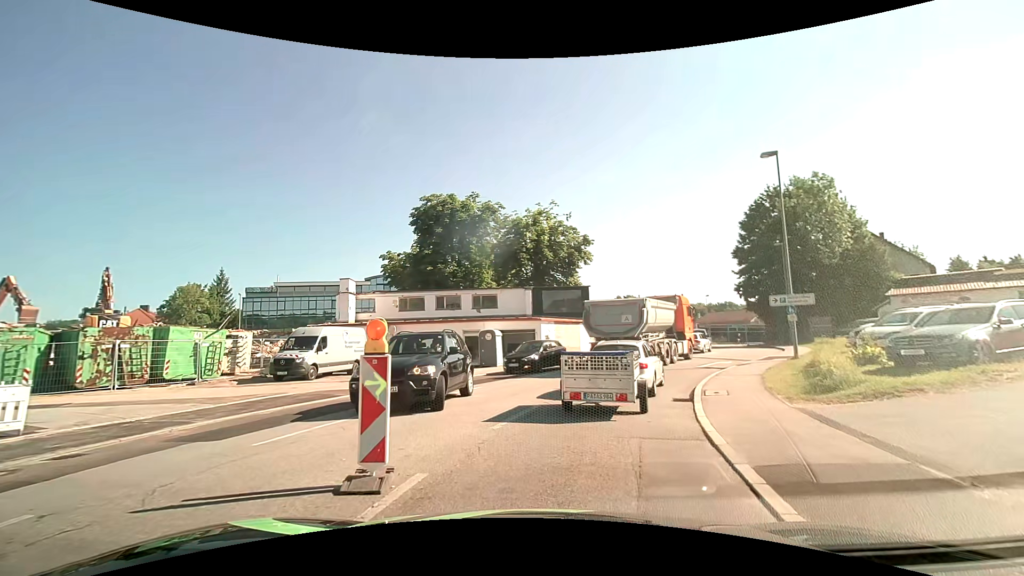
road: tertiary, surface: asphalt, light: Day
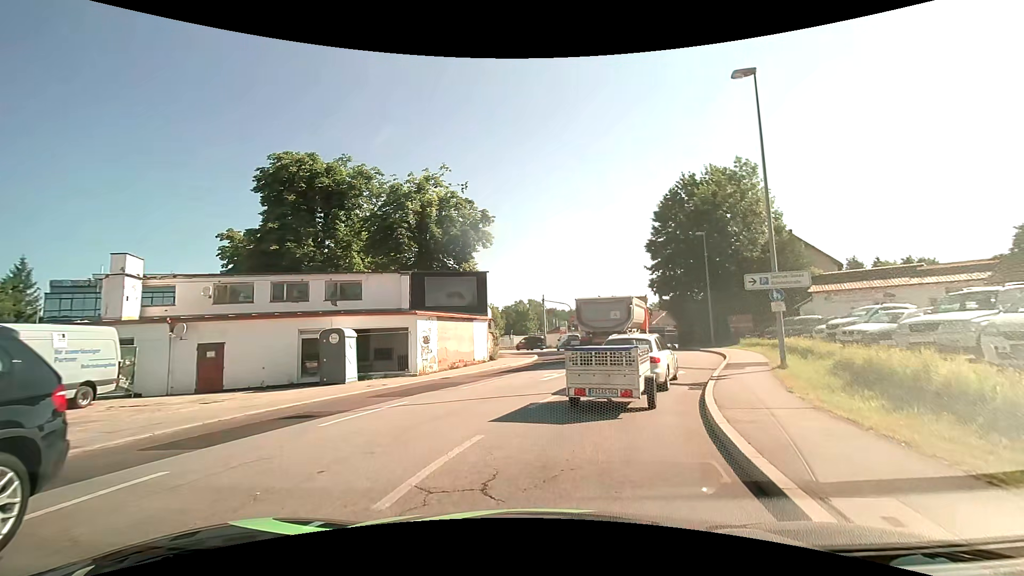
(+1.1, +9.6) m; +11°
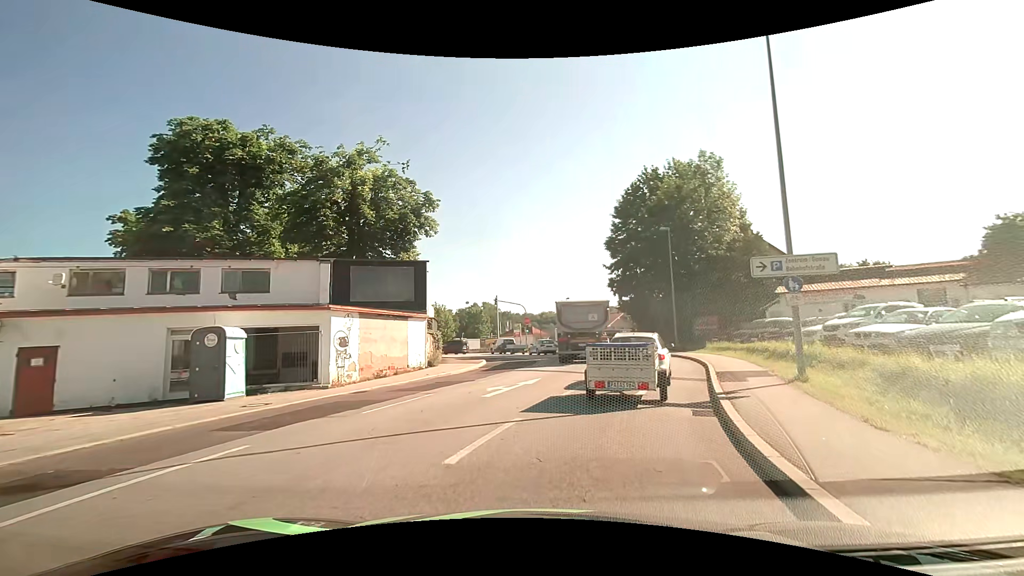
(+0.2, +4.5) m; +6°
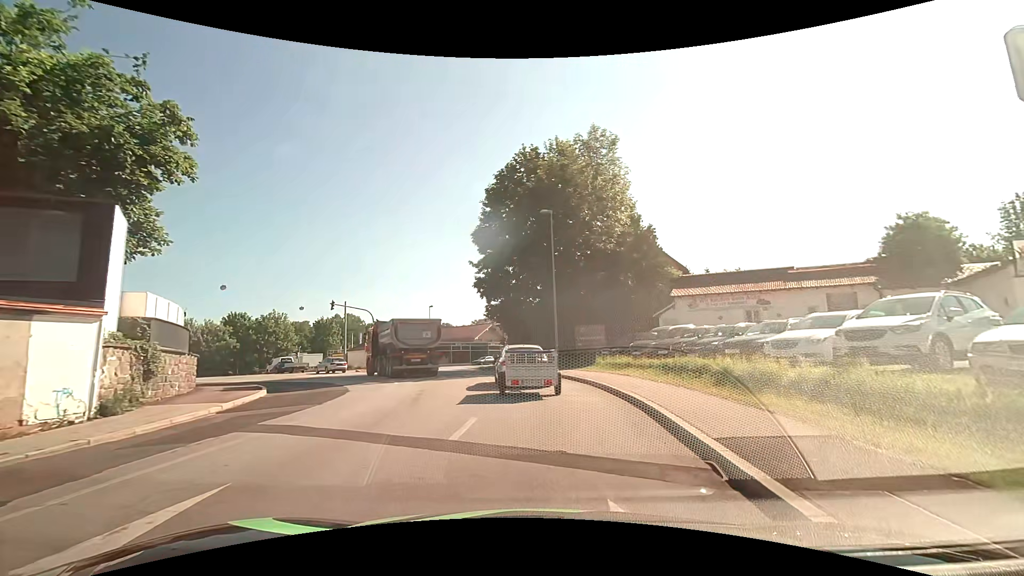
(+1.5, +10.8) m; +15°
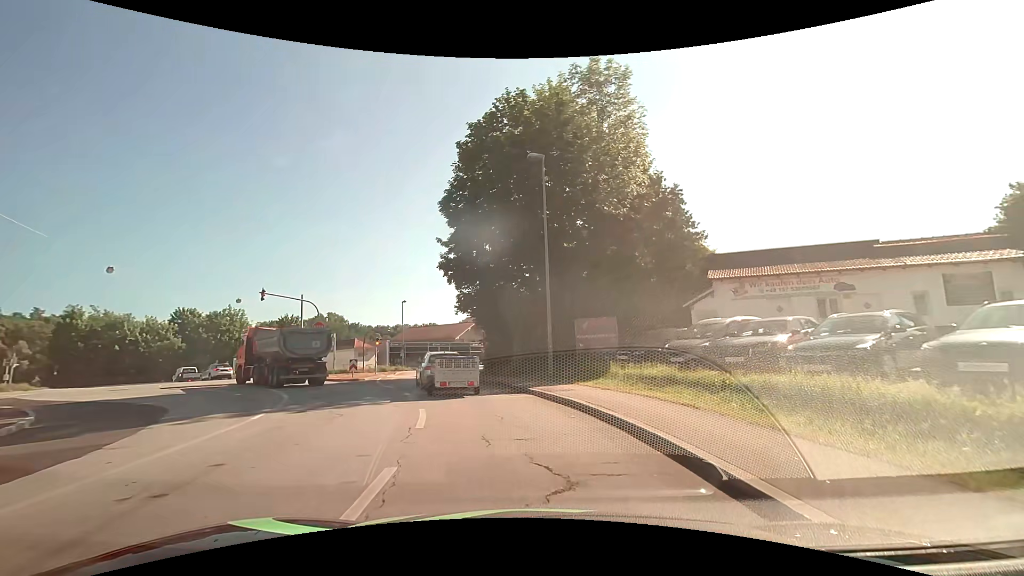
(+0.2, +9.7) m; +2°
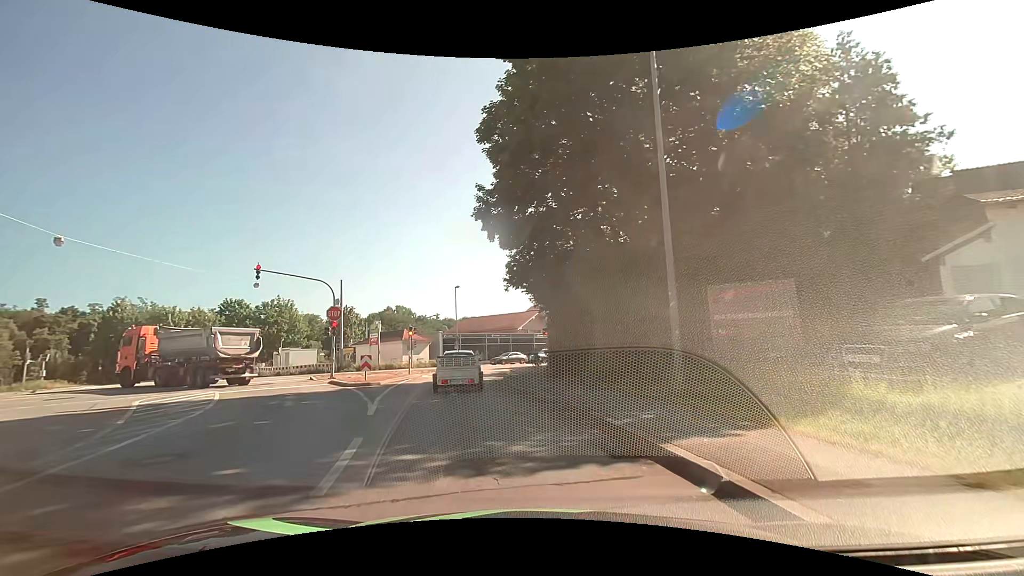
(-0.6, +10.4) m; -8°
